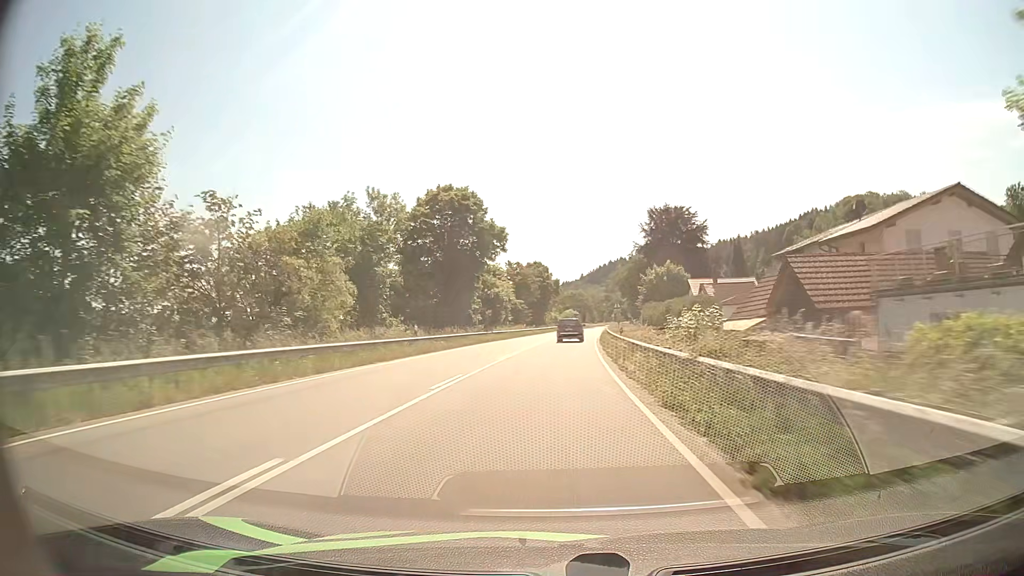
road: primary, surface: asphalt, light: Day
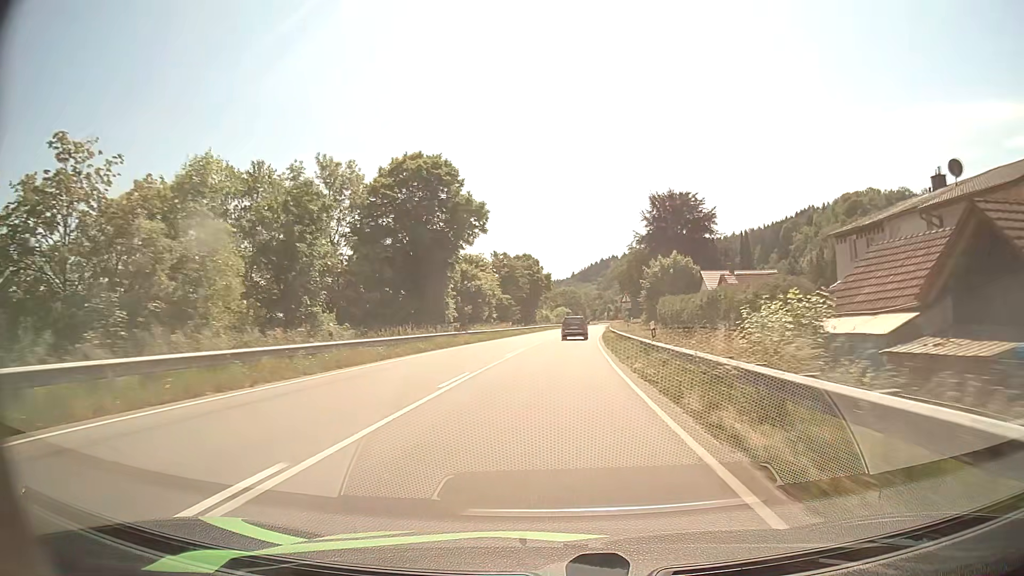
(0.0, +12.1) m; +1°
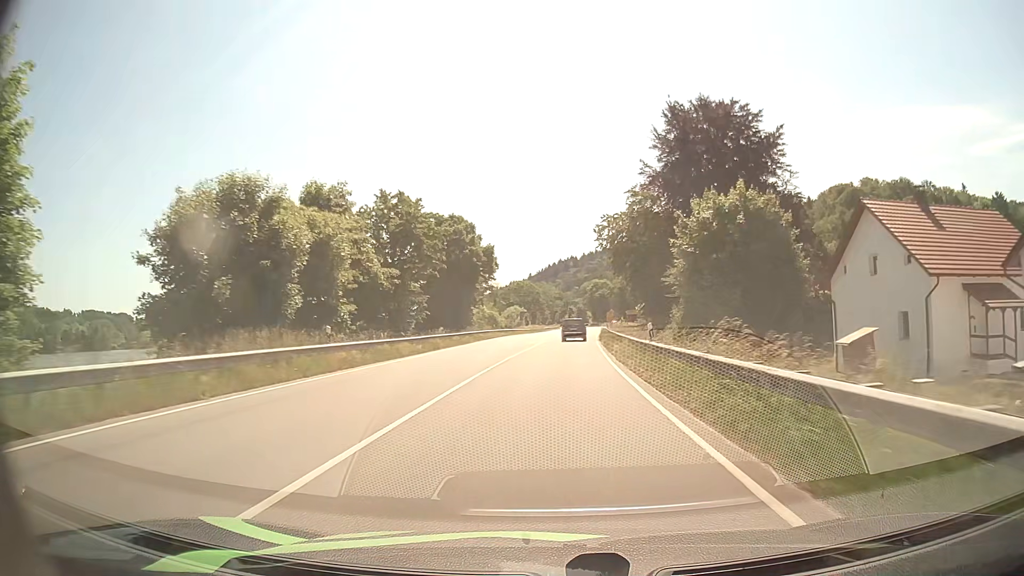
(+1.5, +47.5) m; +3°
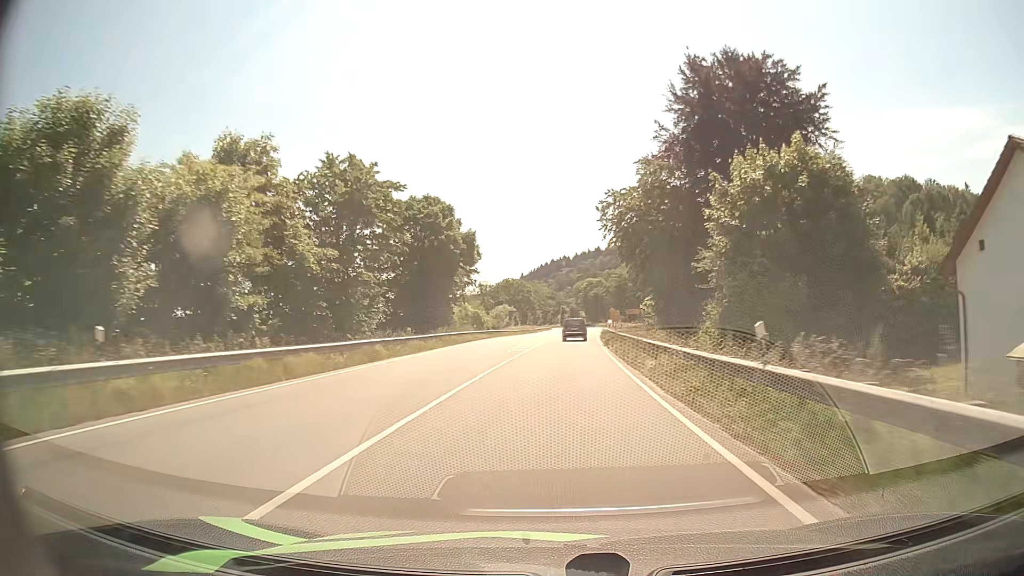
(0.0, +11.7) m; +1°
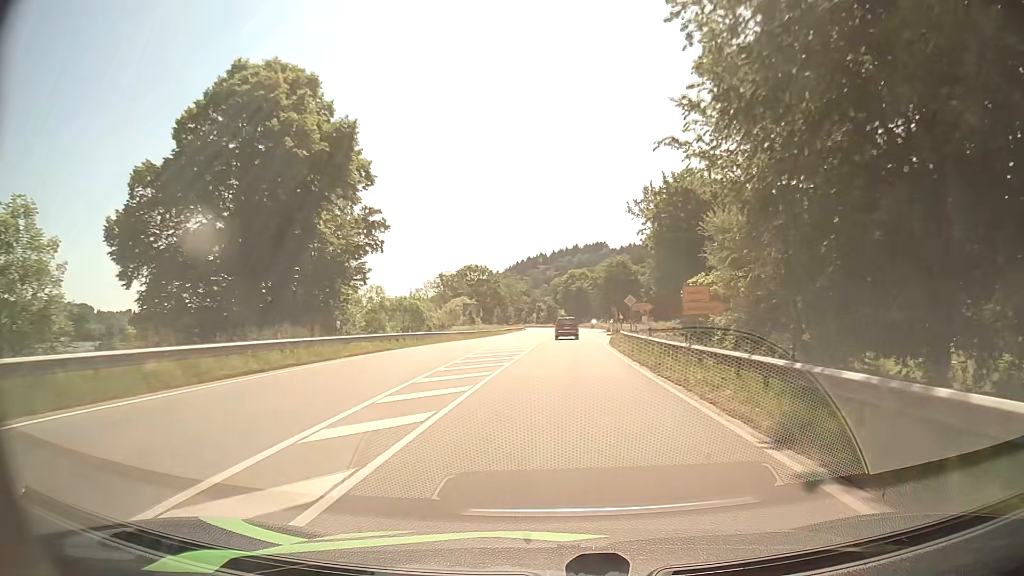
(+0.6, +35.1) m; +2°
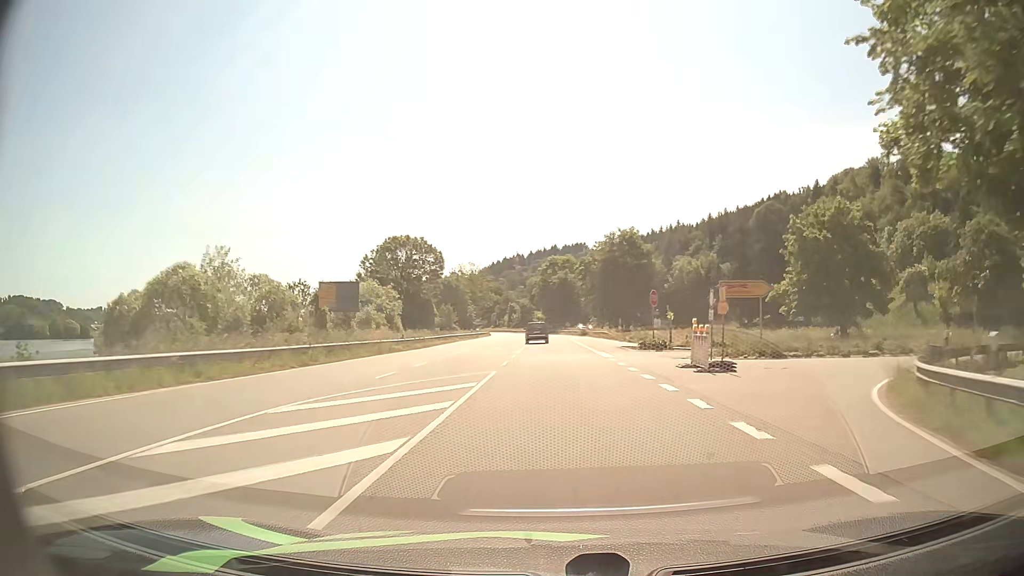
(+0.9, +47.4) m; +2°
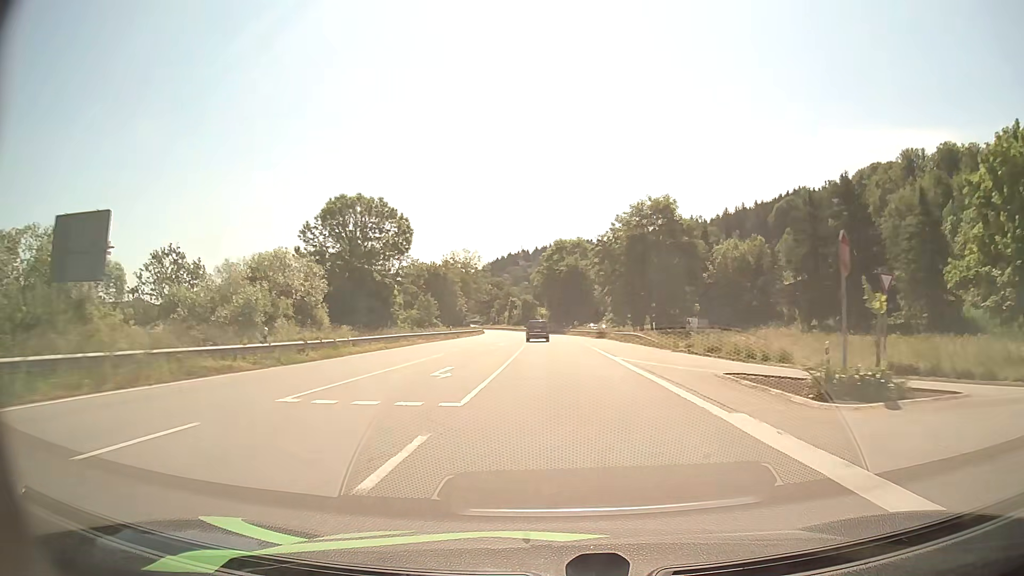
(-0.1, +24.6) m; 0°
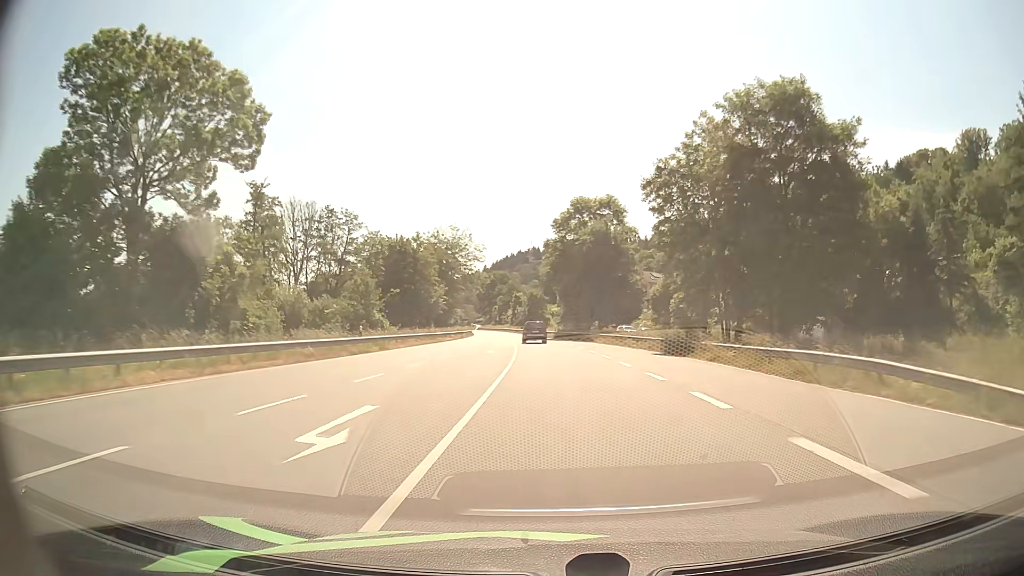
(-0.3, +37.8) m; -1°
(0, +10) (0, +20) (0, +30) (-1, +40) (-1, +50) (-2, +60) (-2, +70) (-3, +80) (-4, +90) (-5, +100) m
